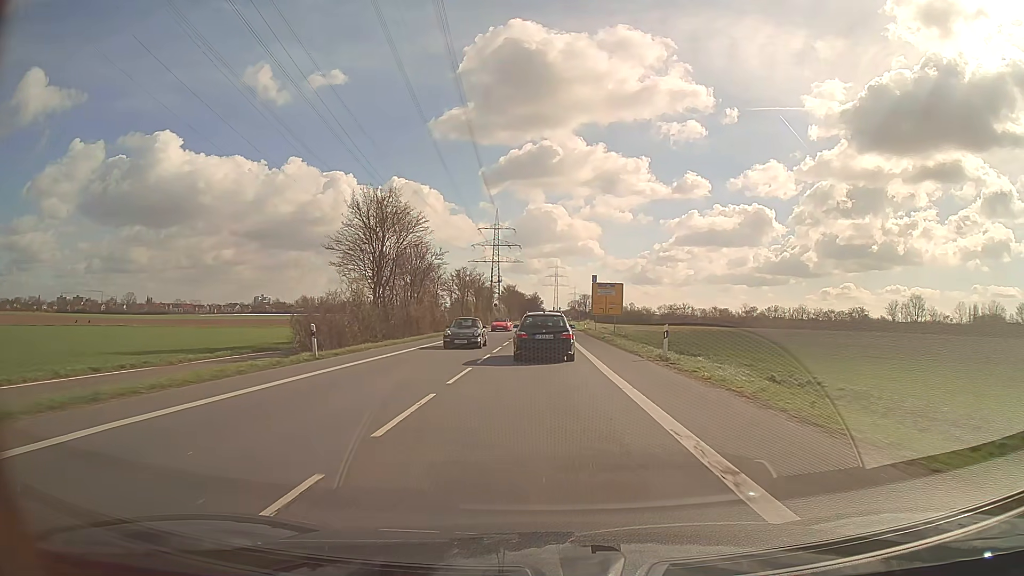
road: secondary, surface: asphalt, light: Day
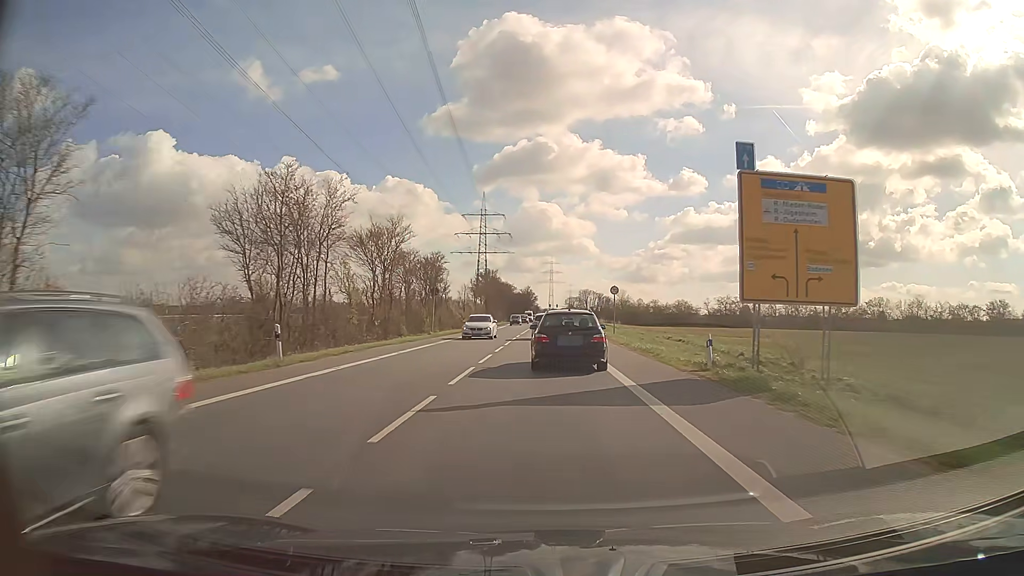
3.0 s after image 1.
(+0.2, +54.5) m; 0°
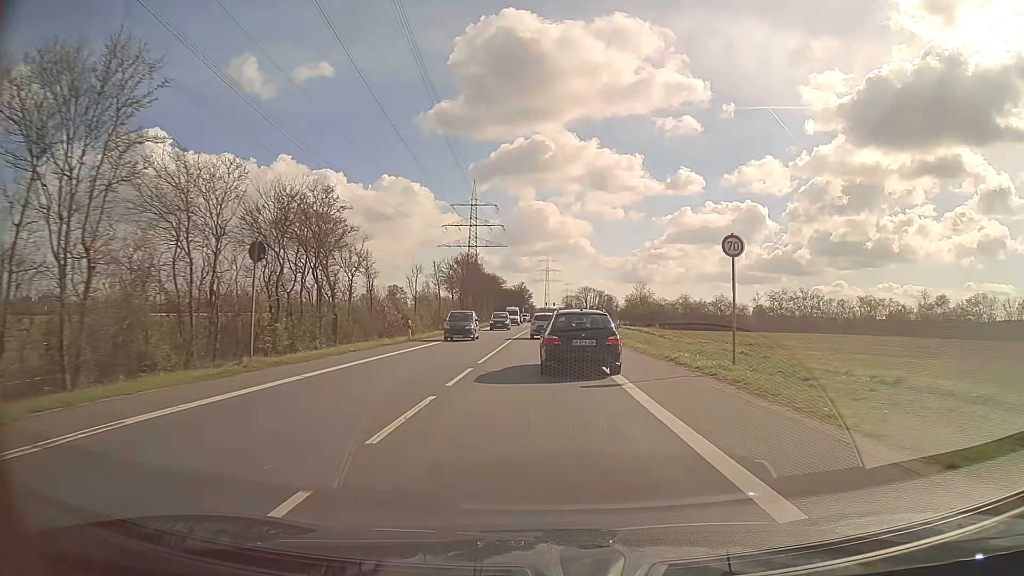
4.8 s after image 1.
(+0.1, +30.3) m; 0°
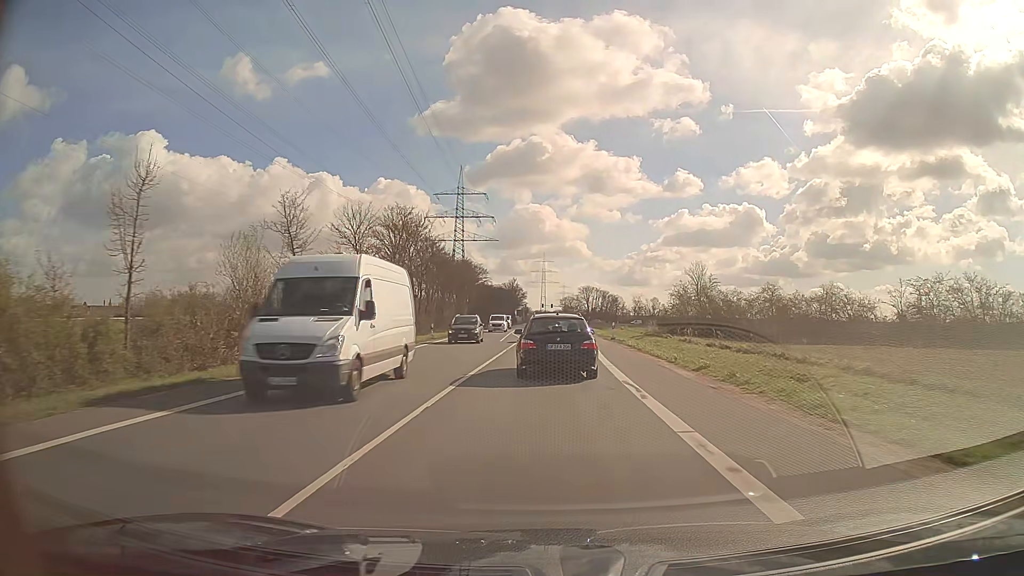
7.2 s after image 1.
(+0.2, +39.2) m; 0°
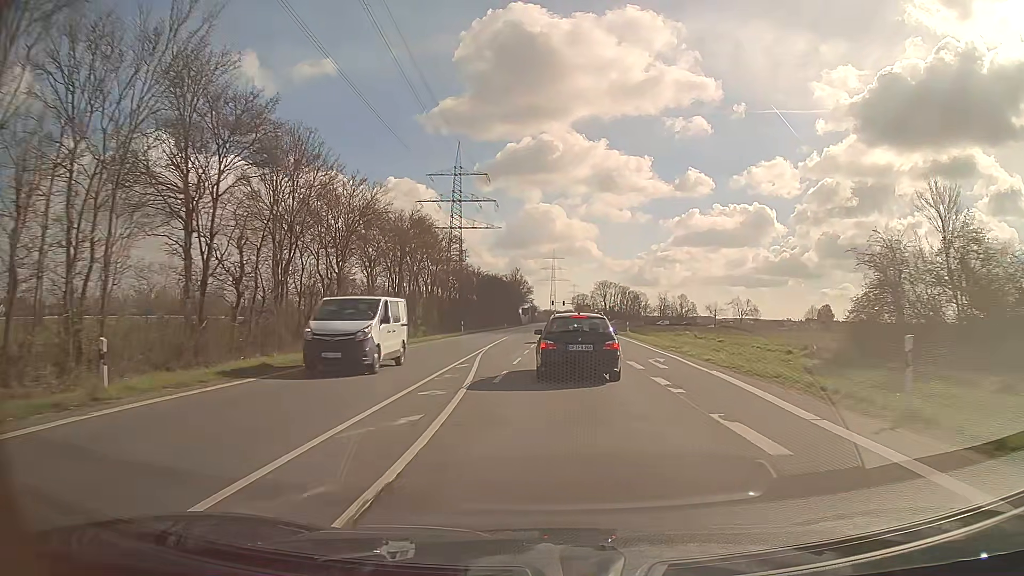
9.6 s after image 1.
(0.0, +39.3) m; -1°
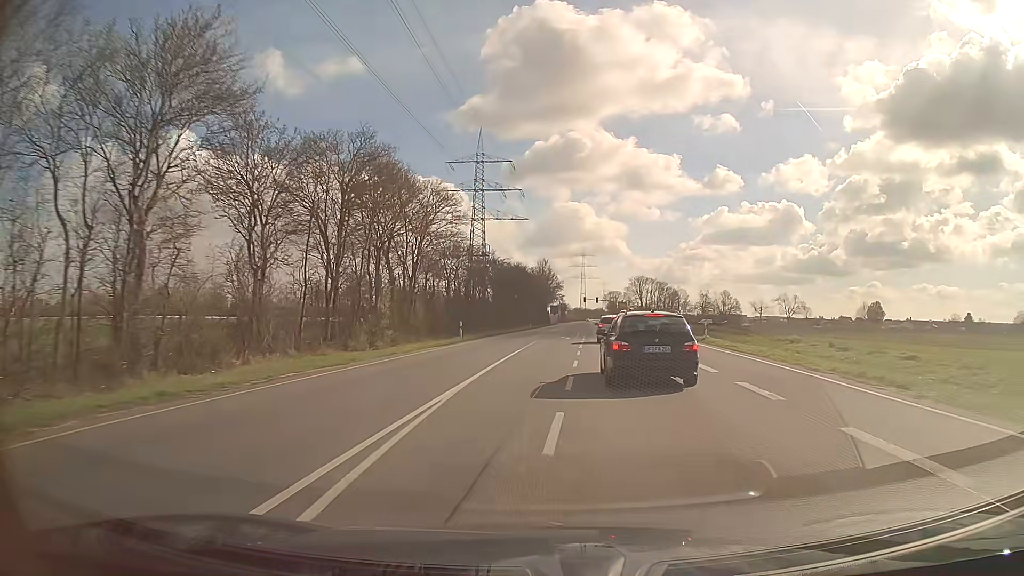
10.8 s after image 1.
(-0.4, +19.9) m; -2°
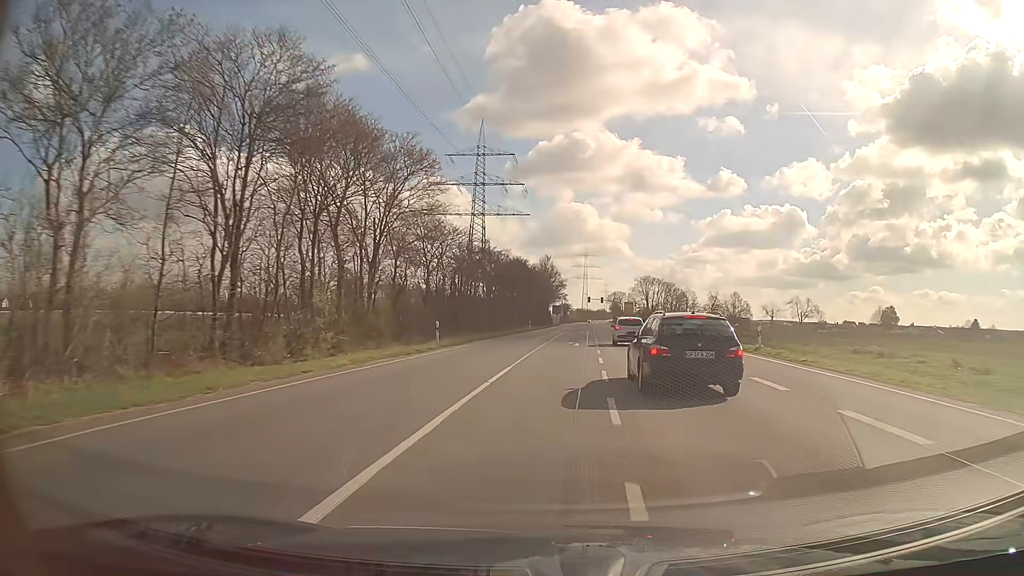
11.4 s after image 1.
(0.0, +10.0) m; 0°
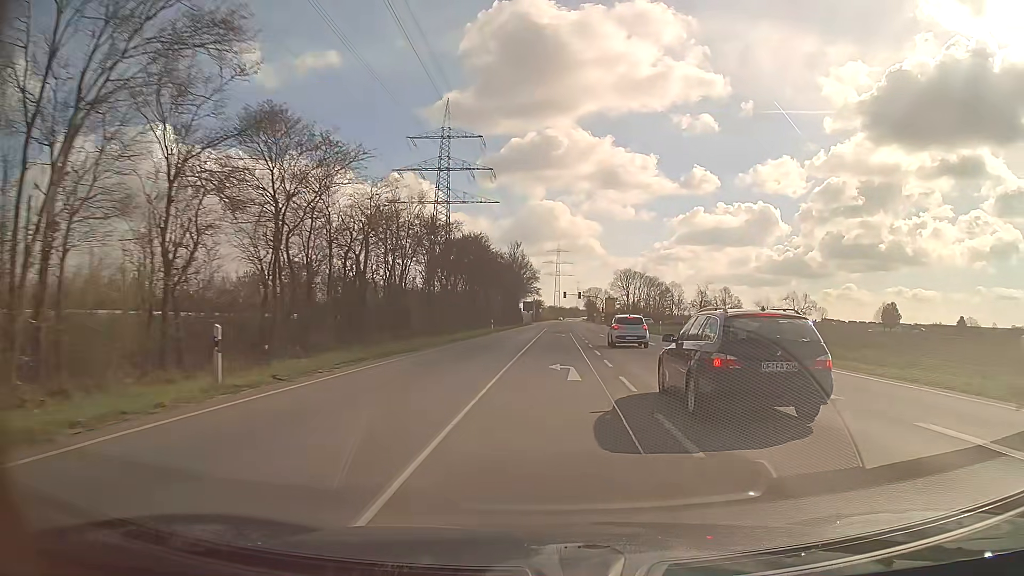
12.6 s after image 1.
(+0.4, +20.0) m; +2°
(0, +10) (0, +20) (+1, +30) (+1, +40) (+1, +50) (+2, +60) (+2, +70) (+2, +80) (+3, +90) (+3, +100) m
